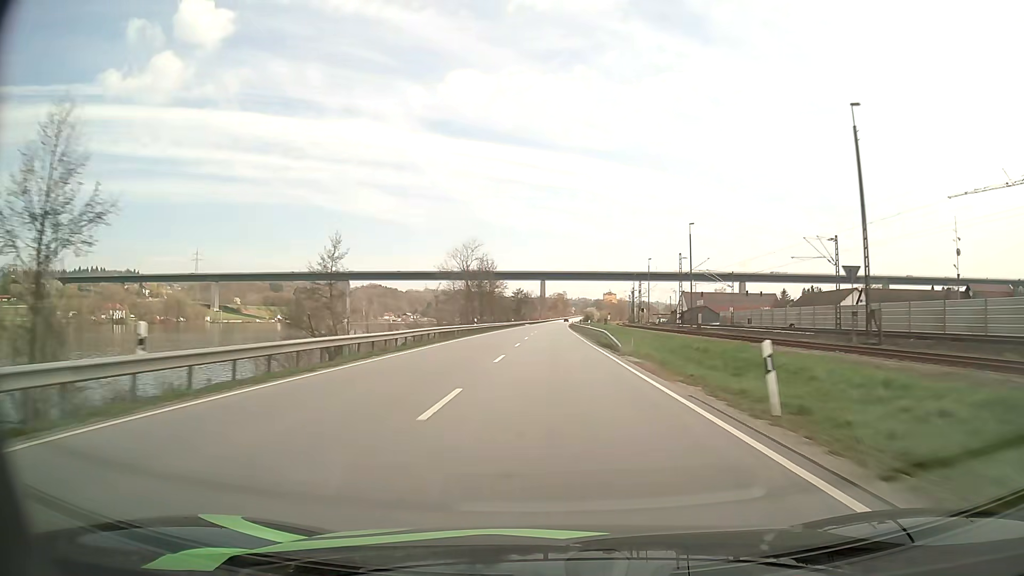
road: primary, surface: asphalt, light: Day
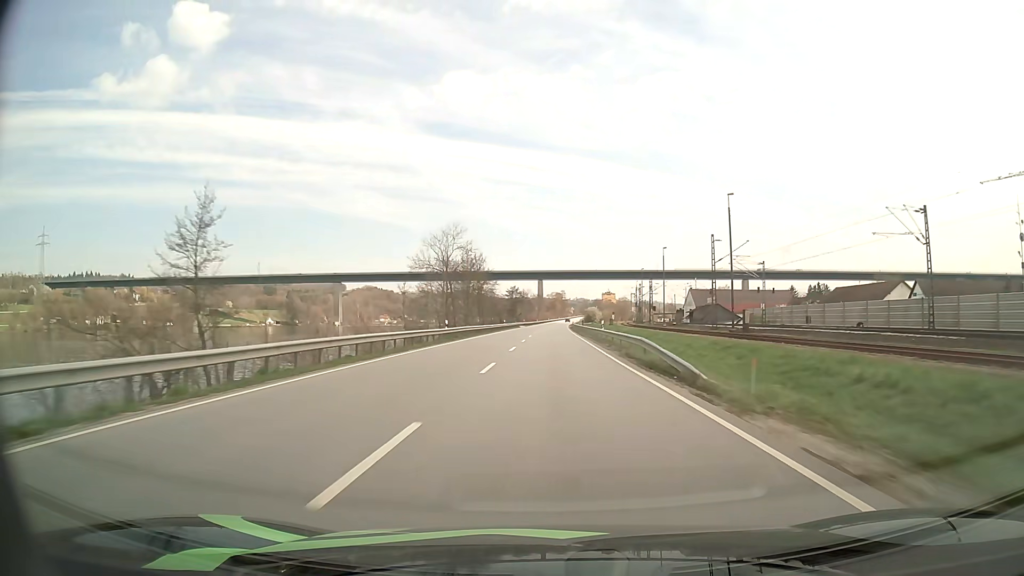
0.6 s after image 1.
(0.0, +16.2) m; 0°
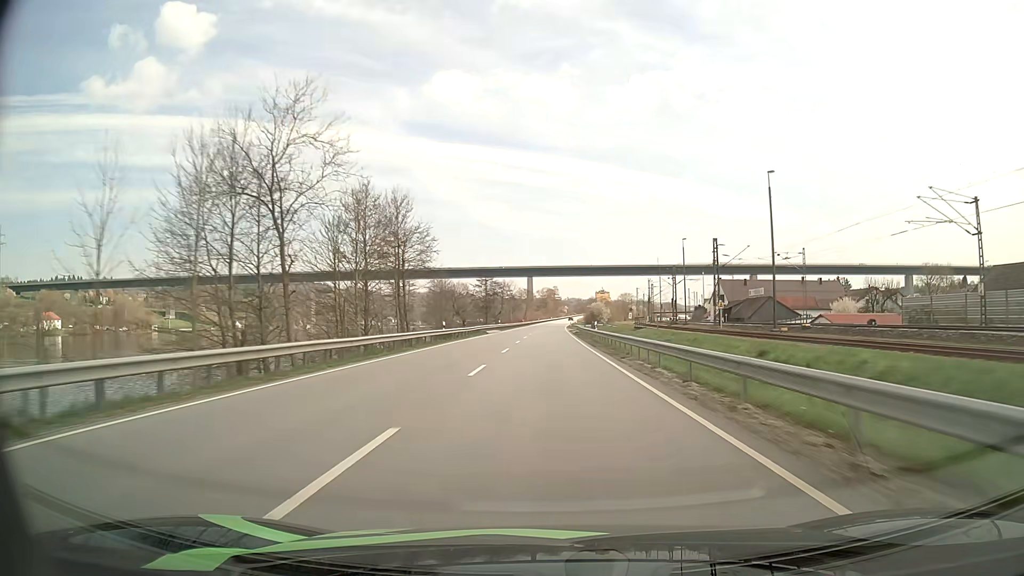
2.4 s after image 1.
(+0.3, +48.7) m; +1°
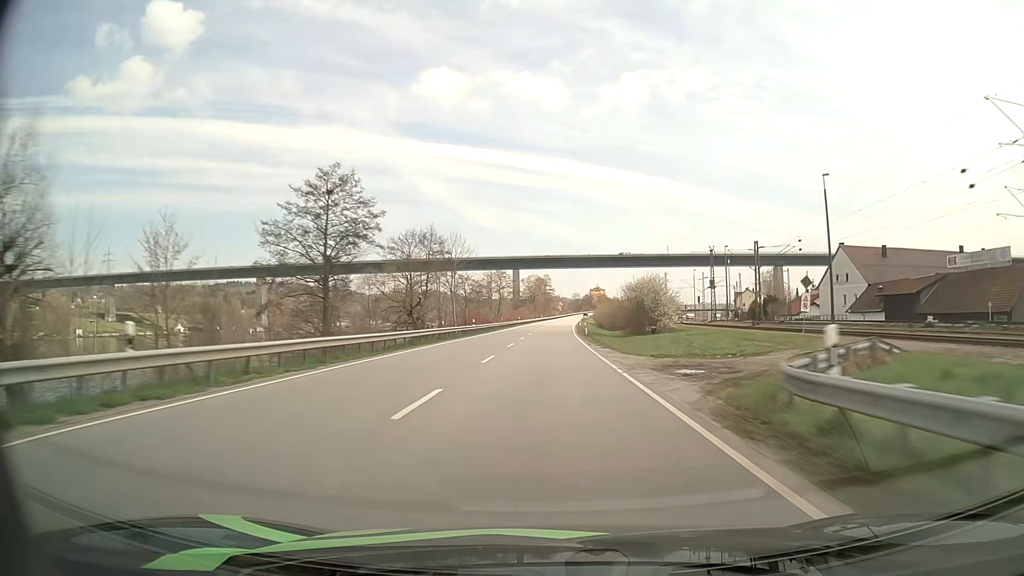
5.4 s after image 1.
(+0.4, +79.9) m; +1°
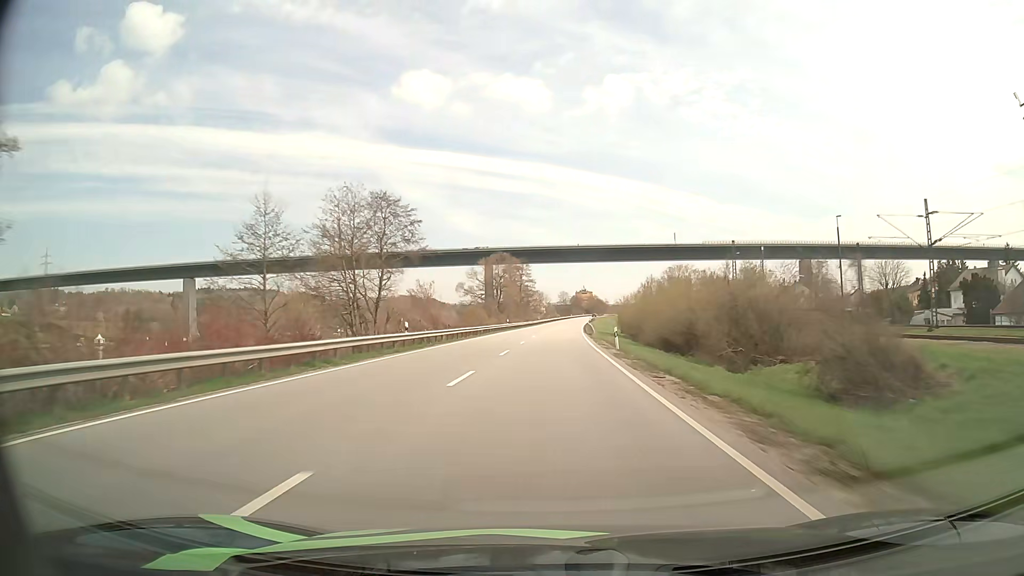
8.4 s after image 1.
(+1.4, +79.6) m; +2°
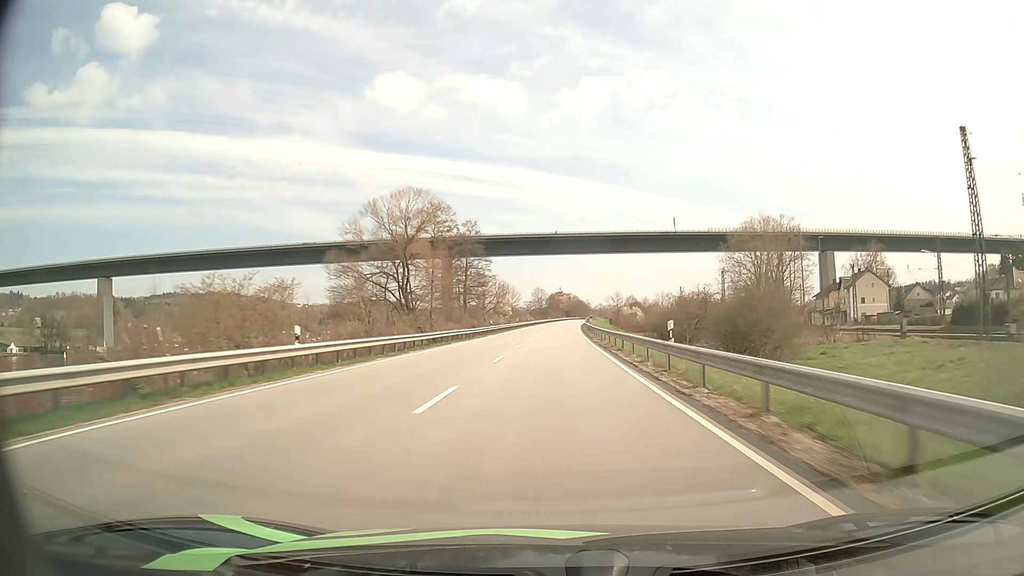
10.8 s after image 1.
(+1.3, +64.2) m; +2°
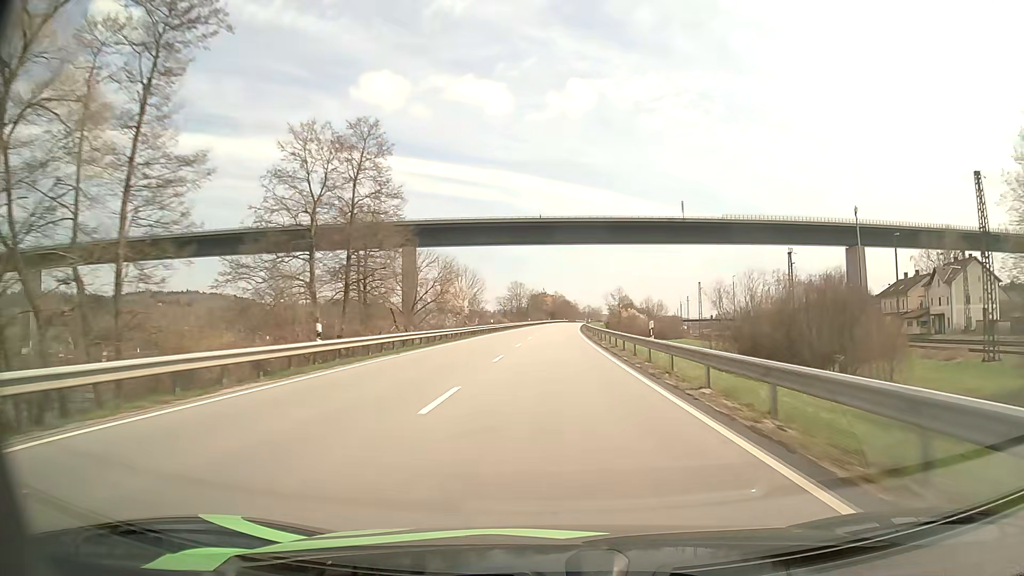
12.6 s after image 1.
(+0.6, +48.4) m; +1°
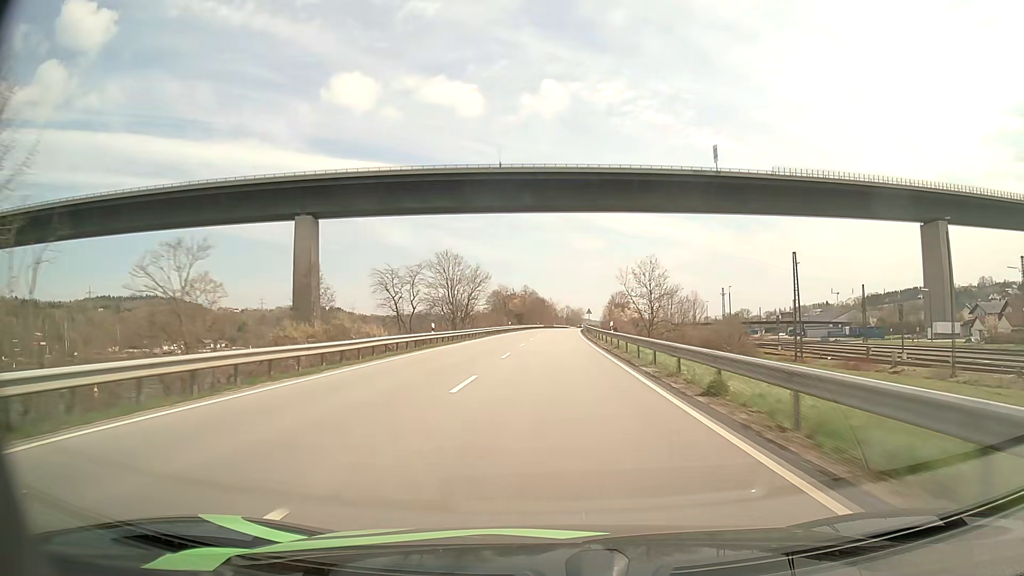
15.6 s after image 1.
(+1.6, +81.4) m; +2°
(0, +10) (0, +20) (0, +30) (0, +40) (+1, +50) (+1, +60) (+1, +70) (+2, +80) (+2, +90) (+2, +100) m
